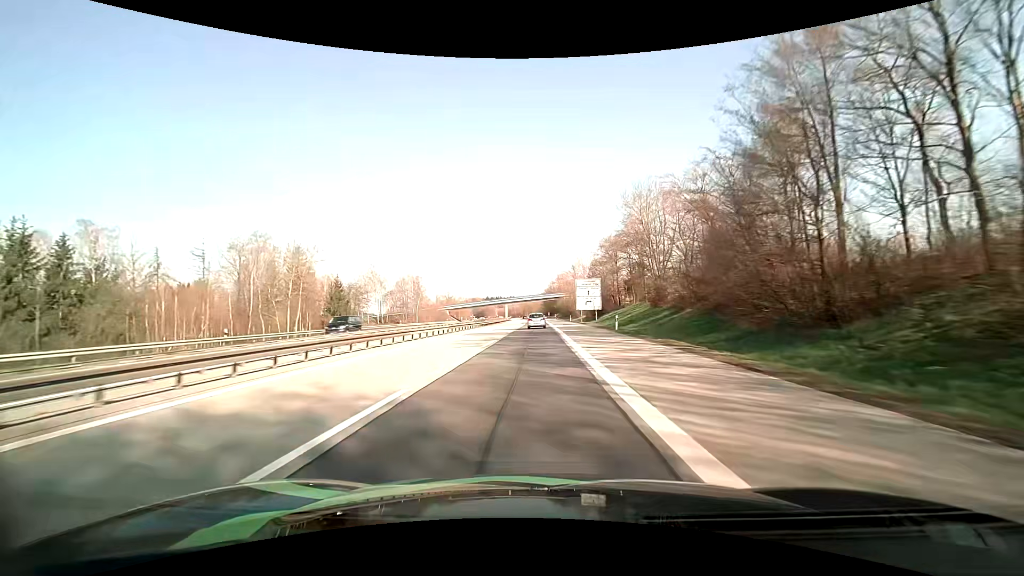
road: motorway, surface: asphalt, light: Day
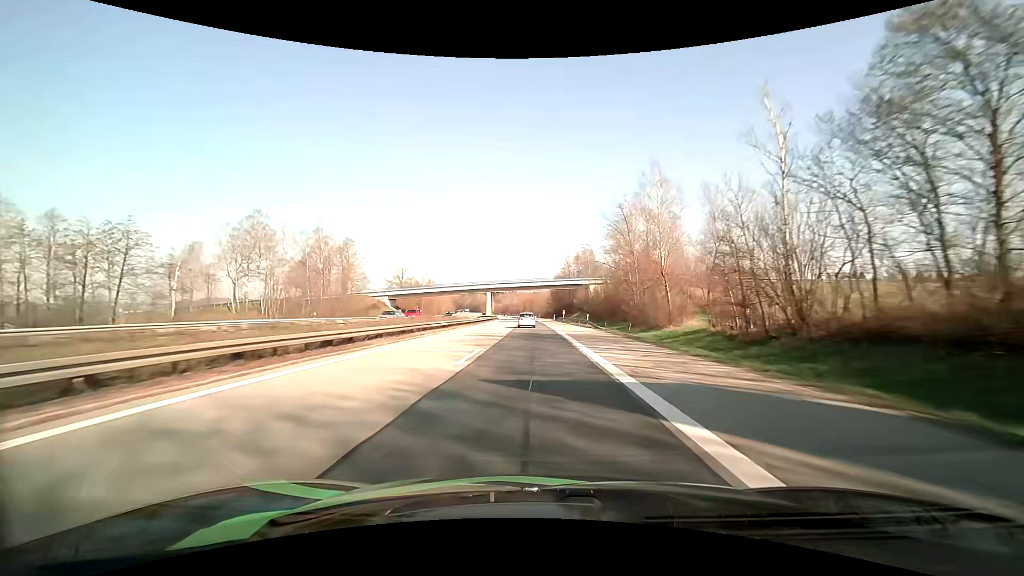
(-0.5, +81.1) m; -1°
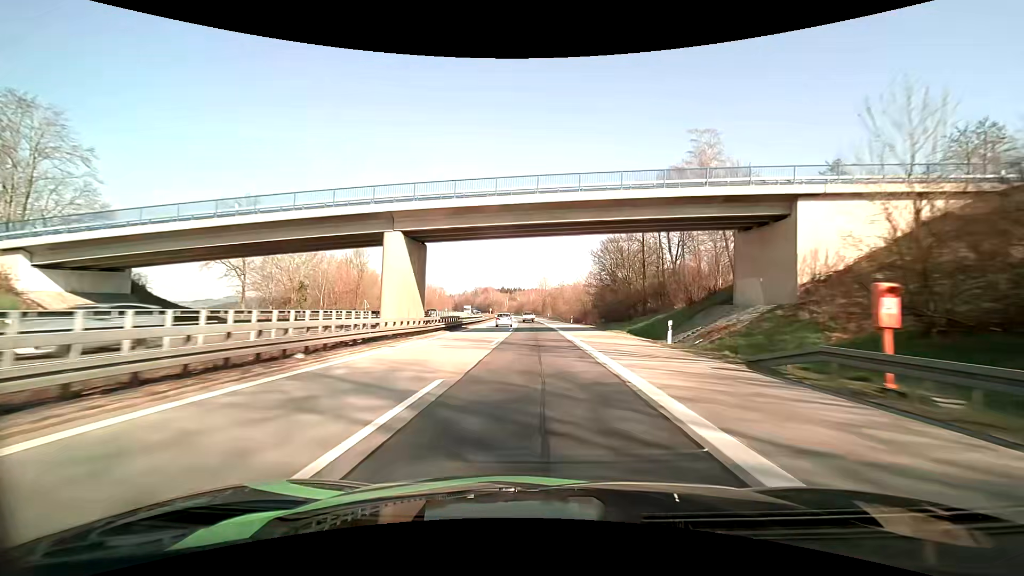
(-1.3, +82.6) m; -2°
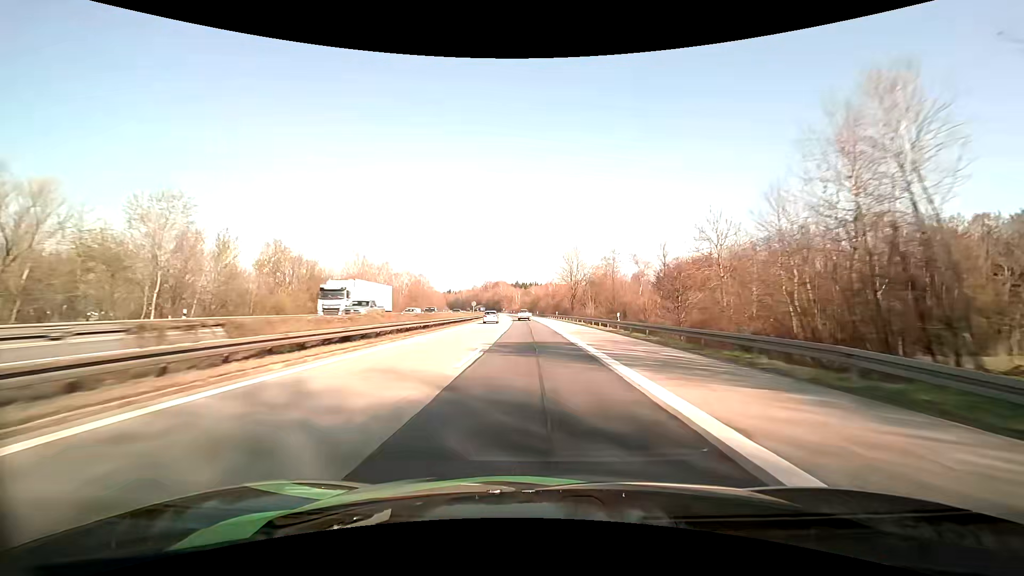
(-1.9, +83.3) m; -2°
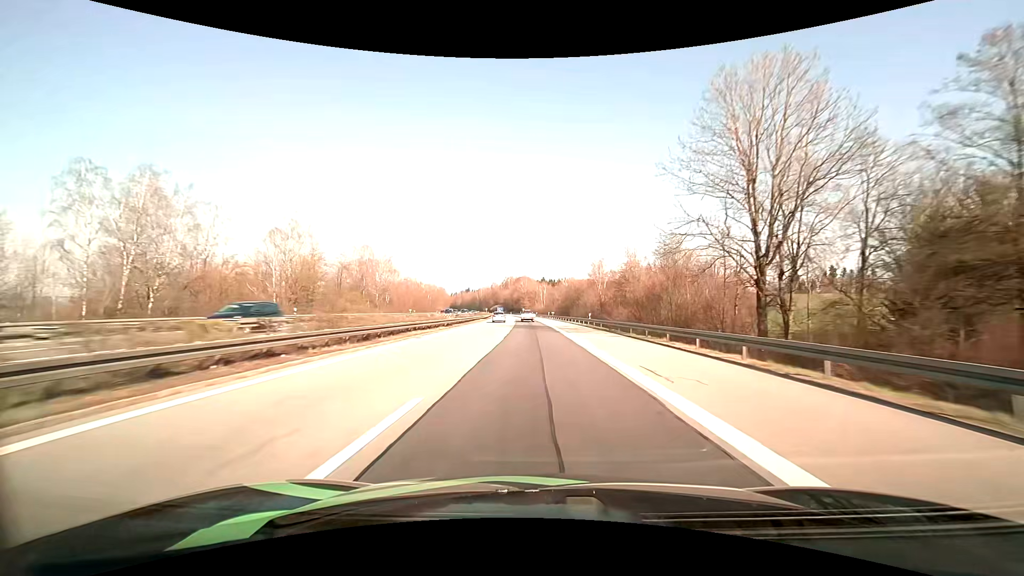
(-2.5, +83.2) m; -3°
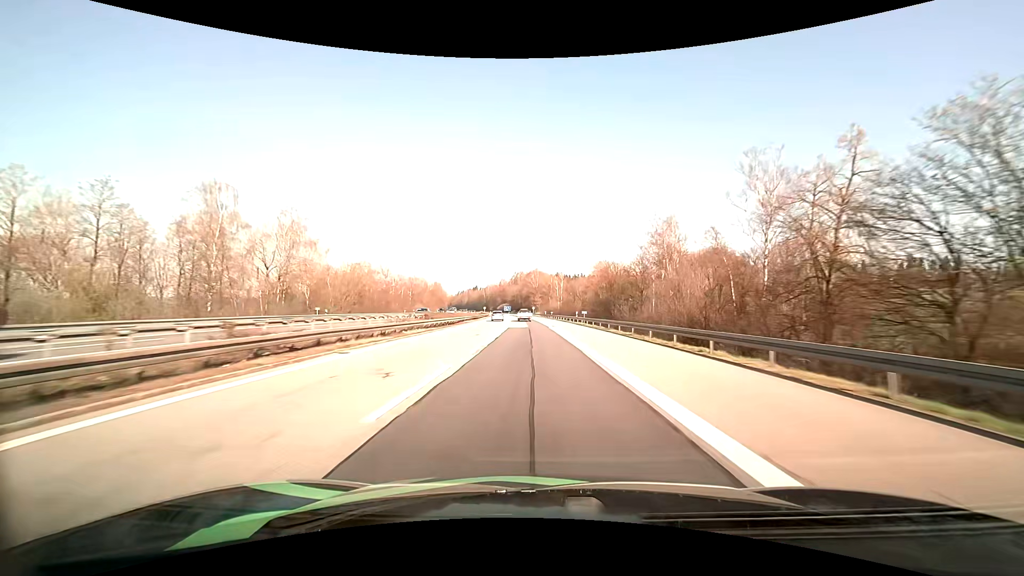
(-0.6, +50.3) m; -1°
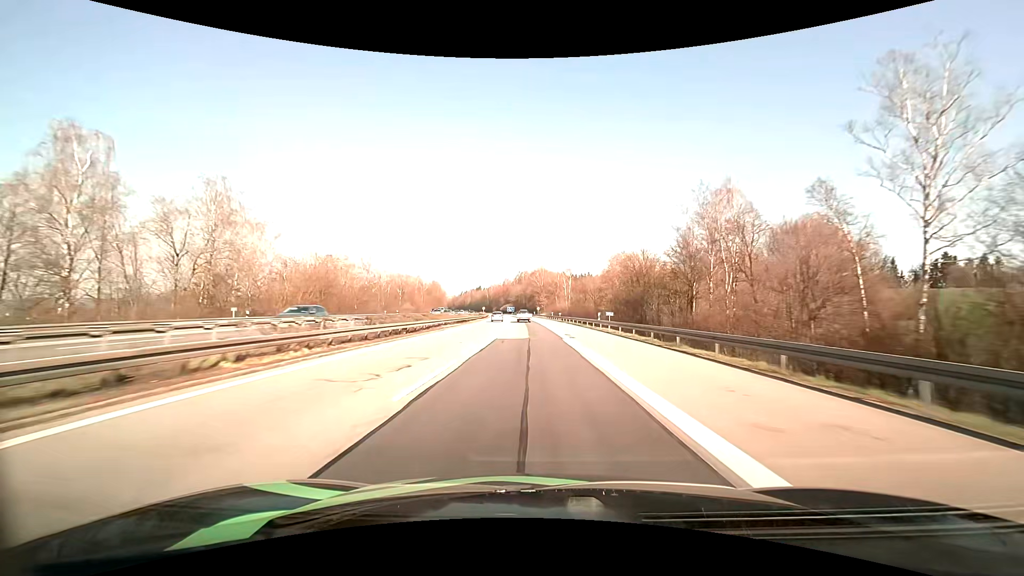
(-0.1, +16.8) m; -1°
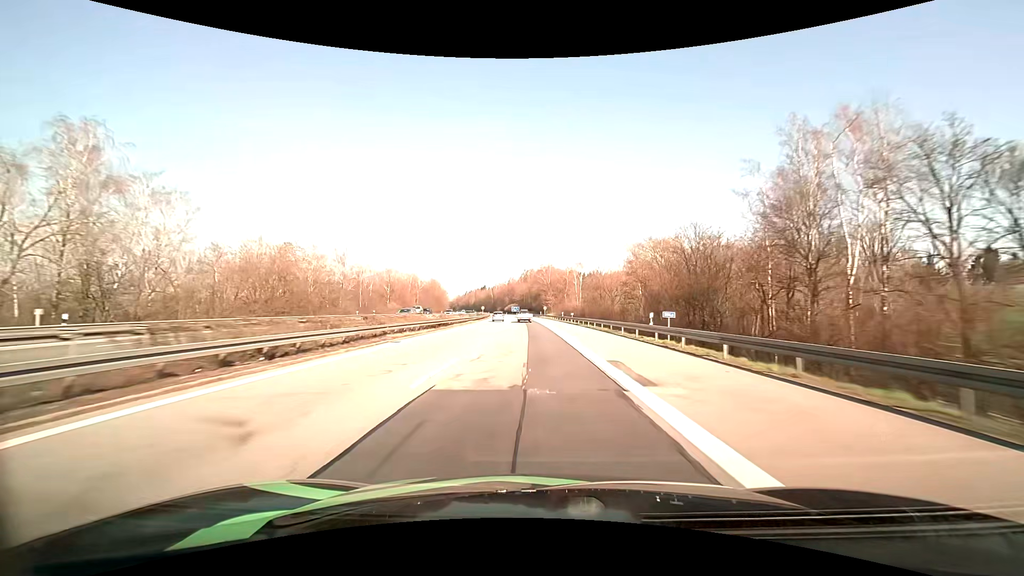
(-0.1, +16.8) m; -1°
(0, +10) (0, +20) (0, +30) (-1, +40) (-1, +50) (-1, +60) (-2, +70) (-2, +80) (-3, +90) (-3, +100) m
